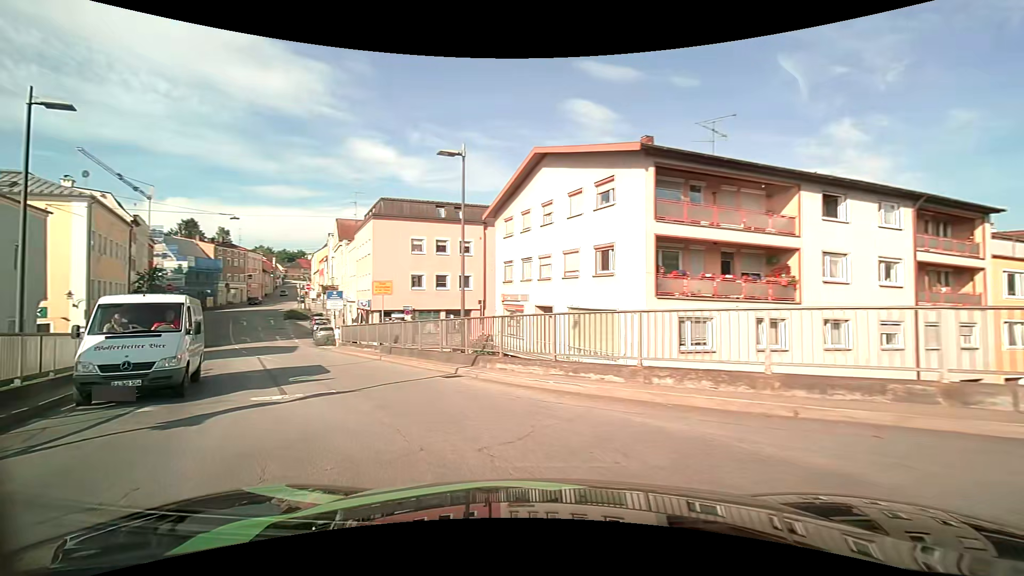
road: tertiary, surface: asphalt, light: Day
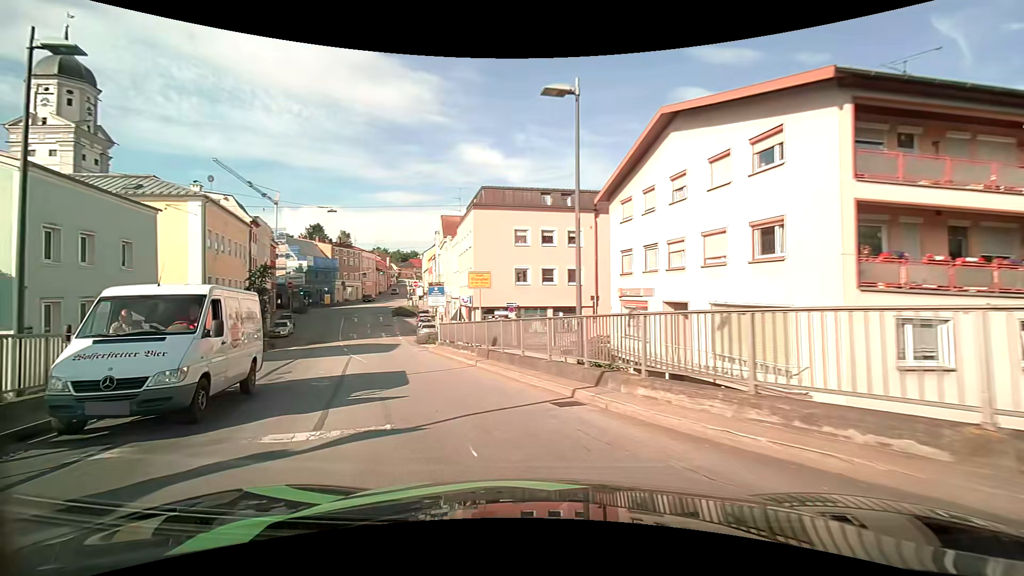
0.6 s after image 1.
(-0.4, +4.2) m; -11°
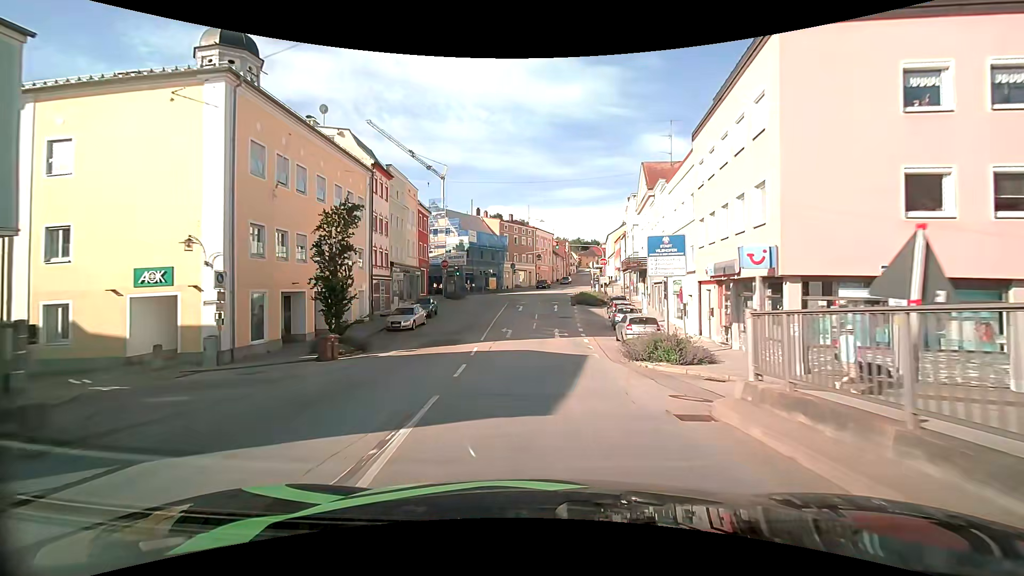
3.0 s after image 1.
(-5.8, +20.5) m; -21°
(0, +10) (0, +20) (0, +30) (0, +40) (+1, +50) (+2, +60) (+4, +70) (+5, +80) (+7, +89) (+9, +99) m
